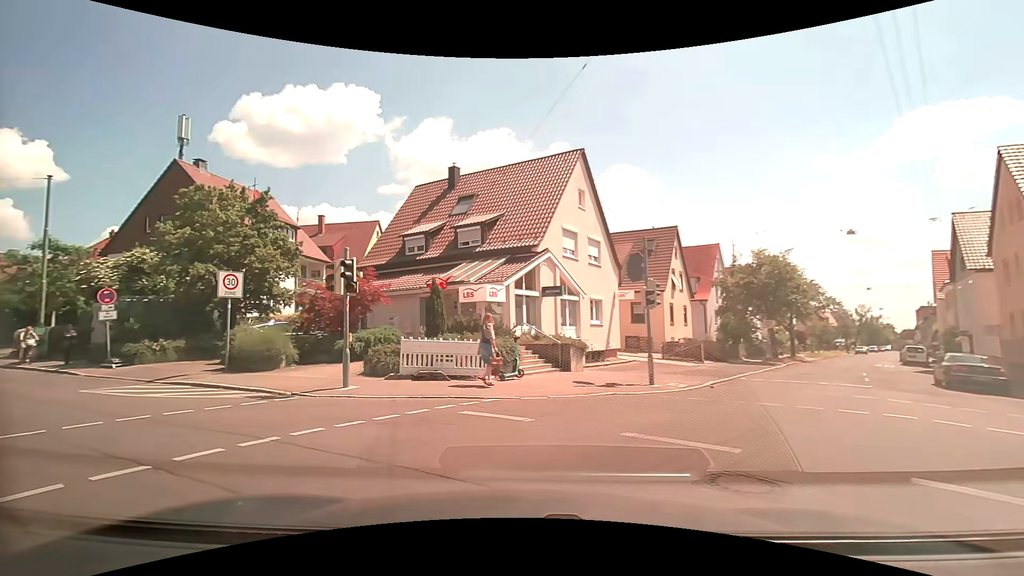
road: tertiary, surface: asphalt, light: Day
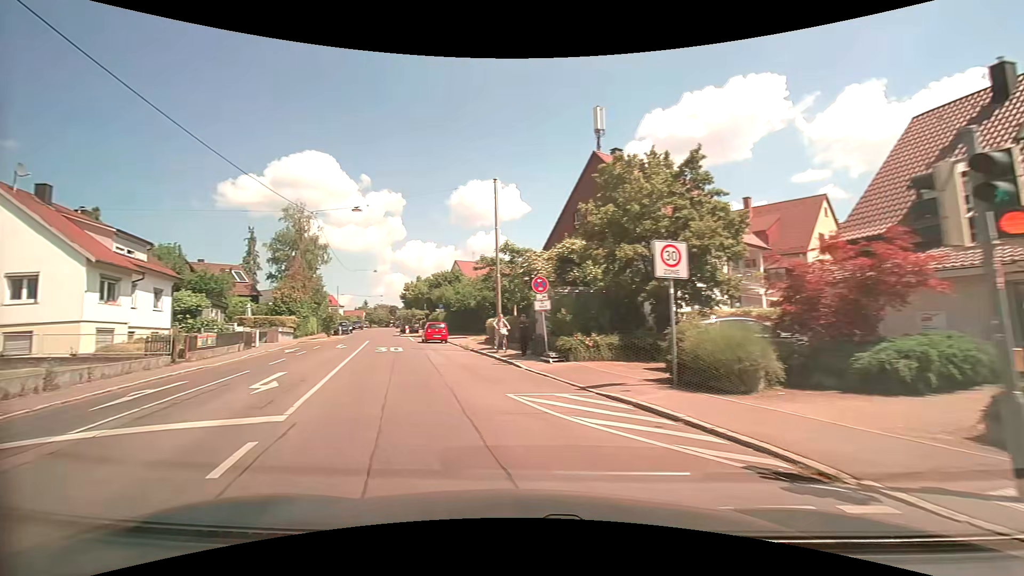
(-2.9, +6.6) m; -46°
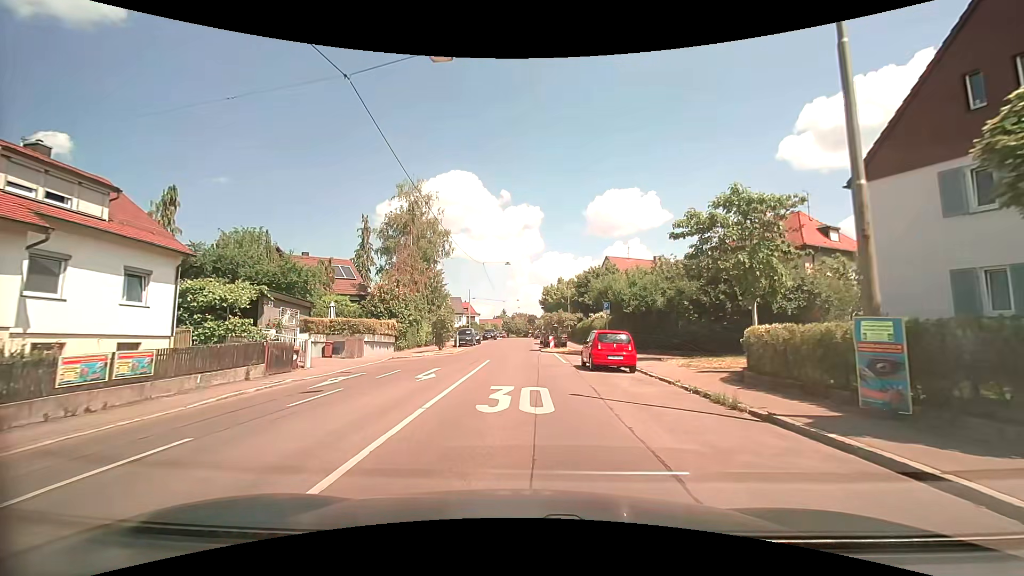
(-4.2, +17.6) m; -16°
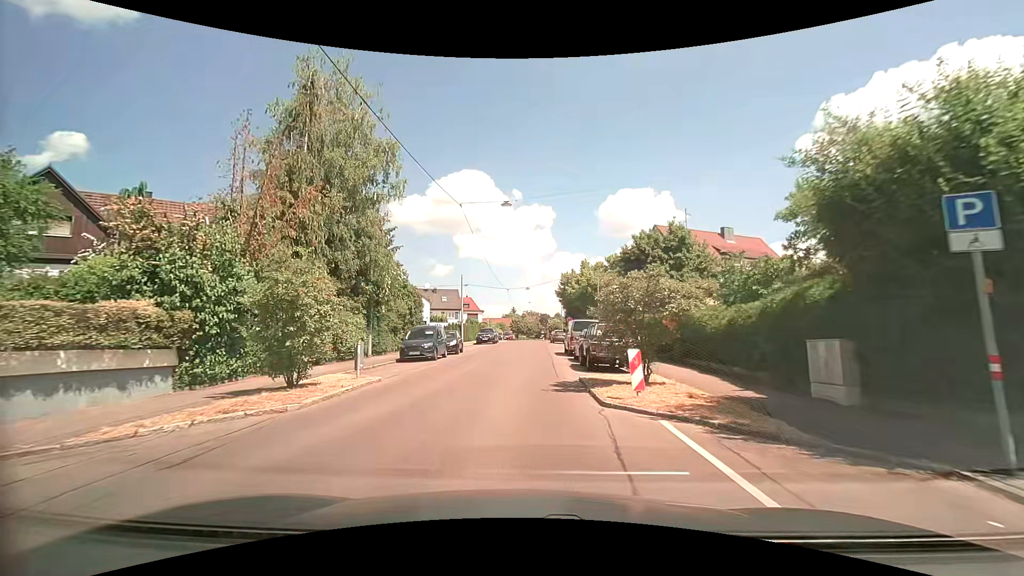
(-0.3, +23.2) m; -1°
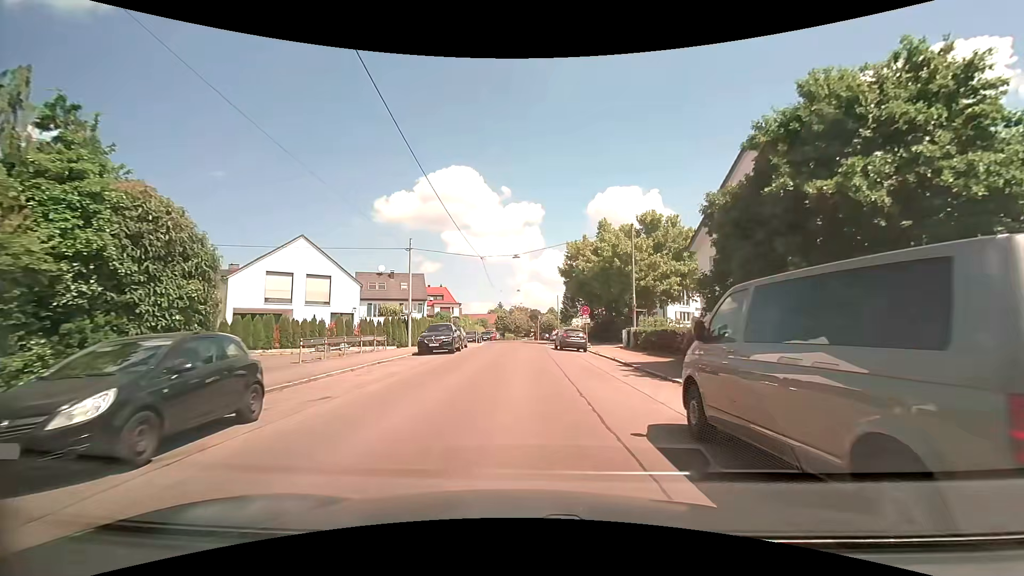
(-0.1, +24.3) m; +1°
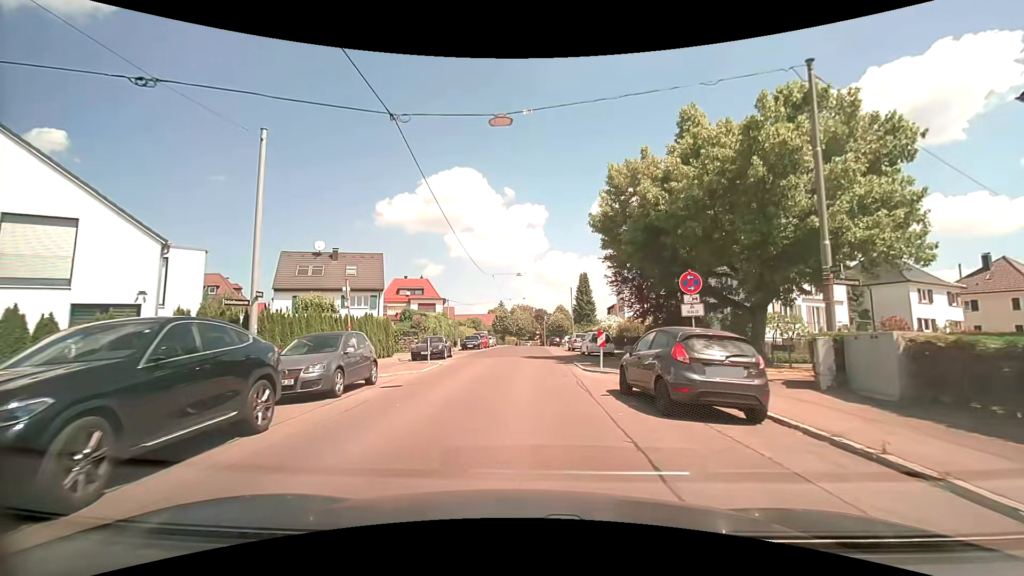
(+0.1, +22.8) m; 0°
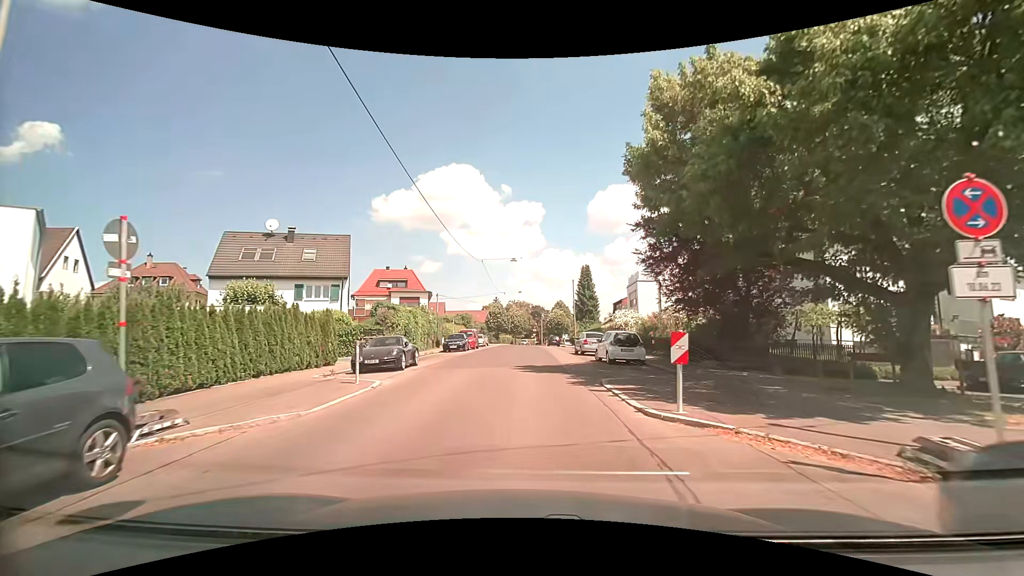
(0.0, +8.7) m; 0°
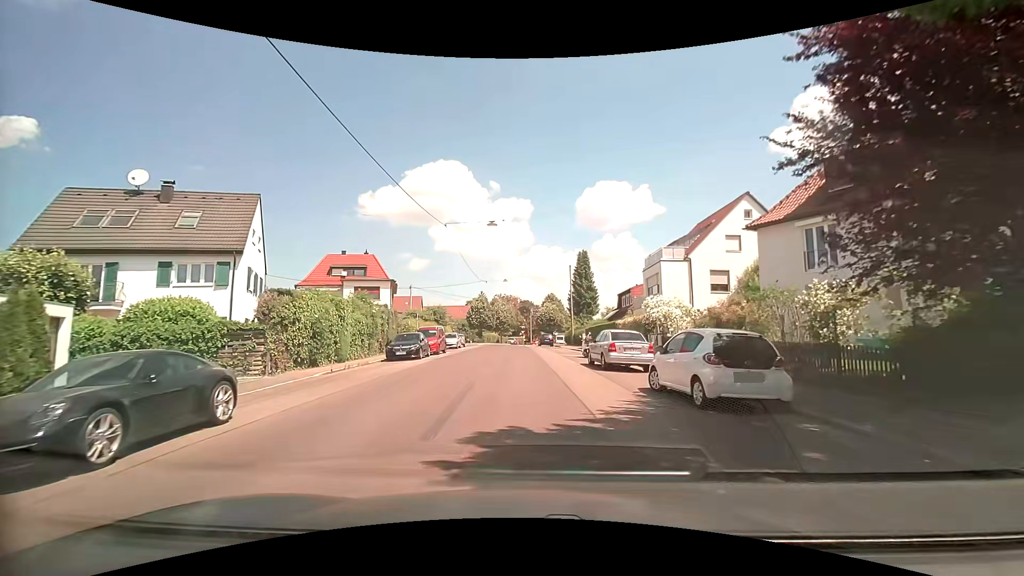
(+0.2, +12.7) m; +2°
